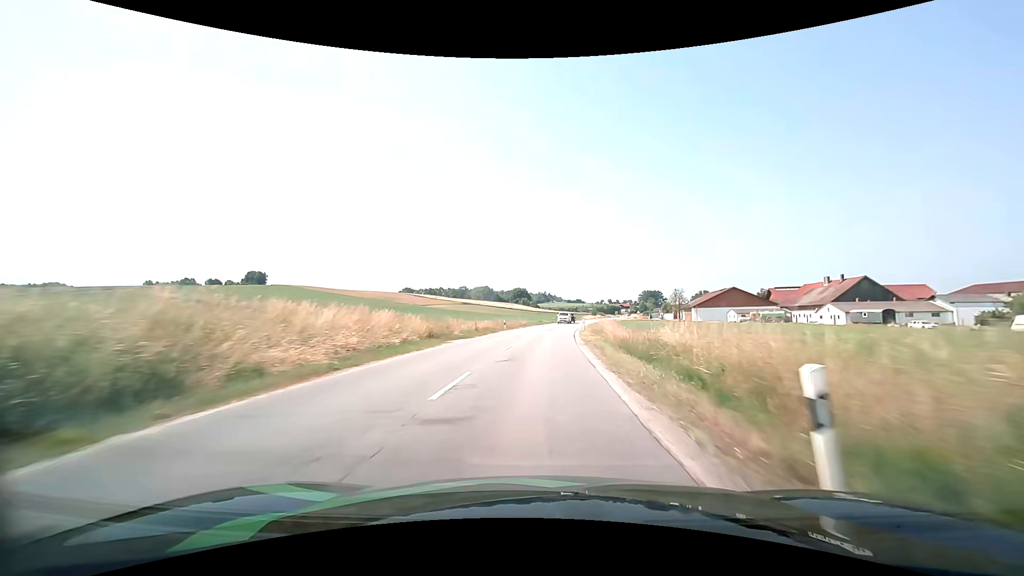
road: secondary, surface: asphalt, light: Day
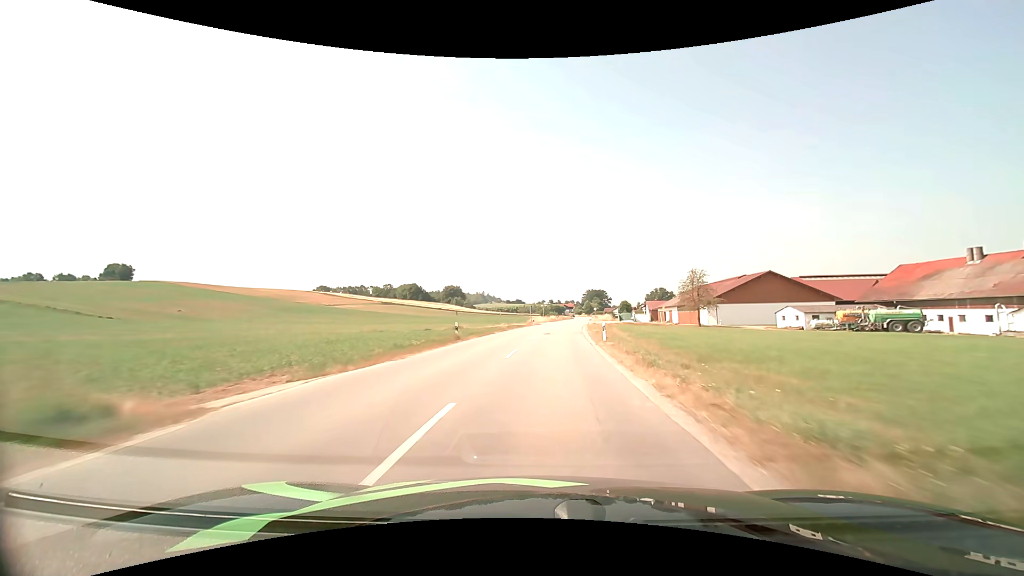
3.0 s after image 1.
(+3.7, +64.2) m; +7°
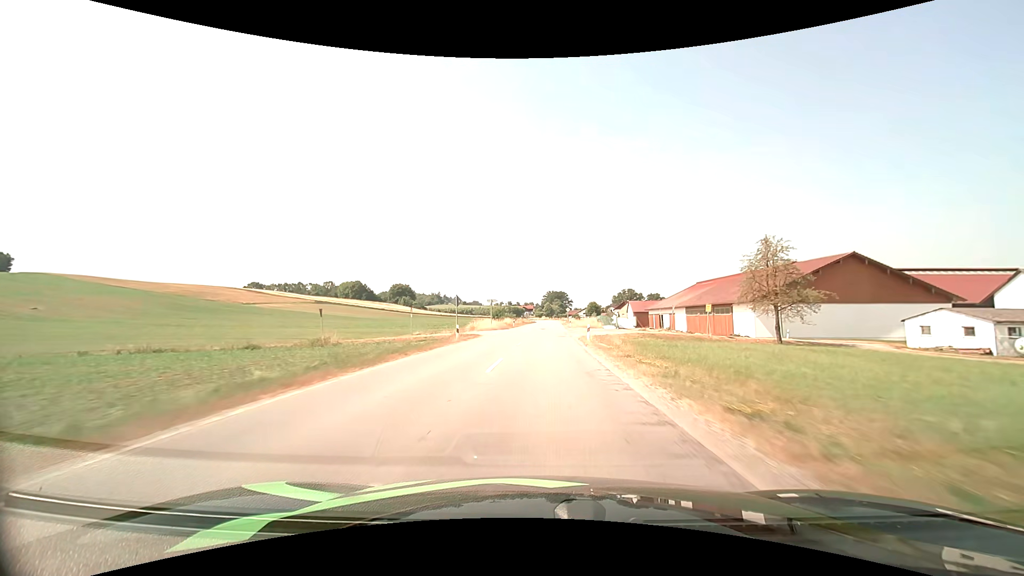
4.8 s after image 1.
(+1.6, +39.5) m; +5°
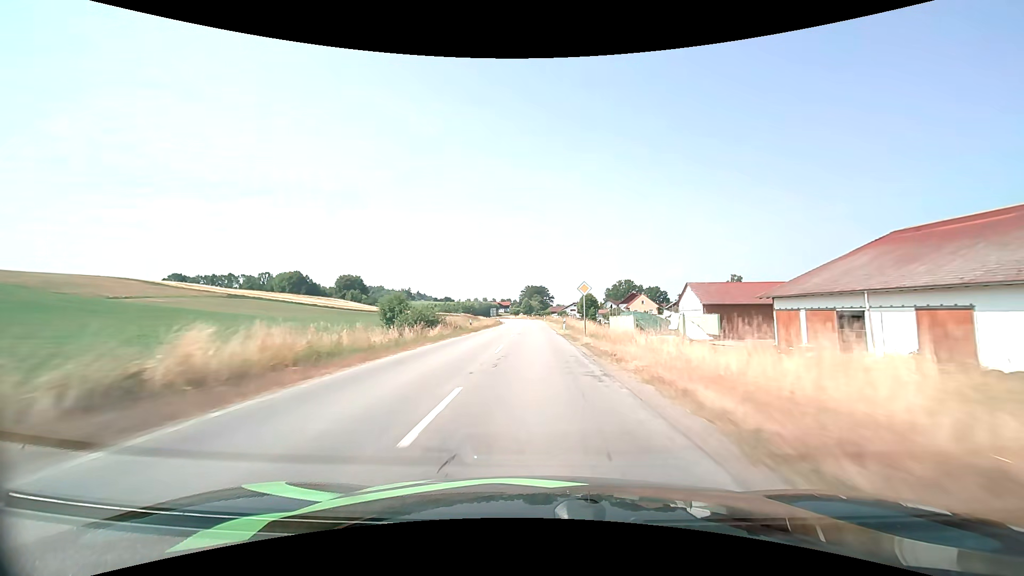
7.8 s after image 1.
(+2.1, +67.0) m; +3°
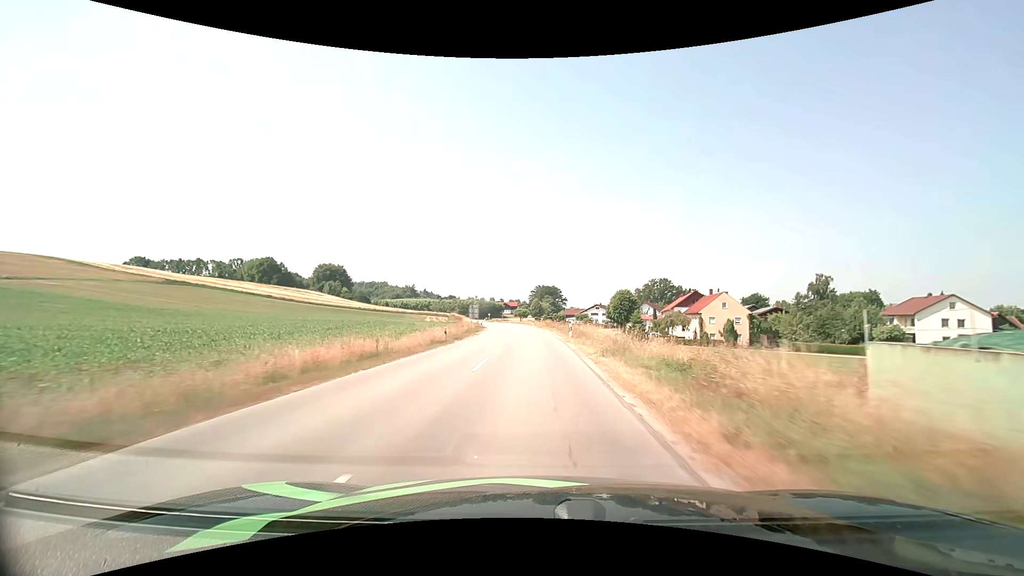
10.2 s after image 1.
(-0.1, +52.6) m; -1°
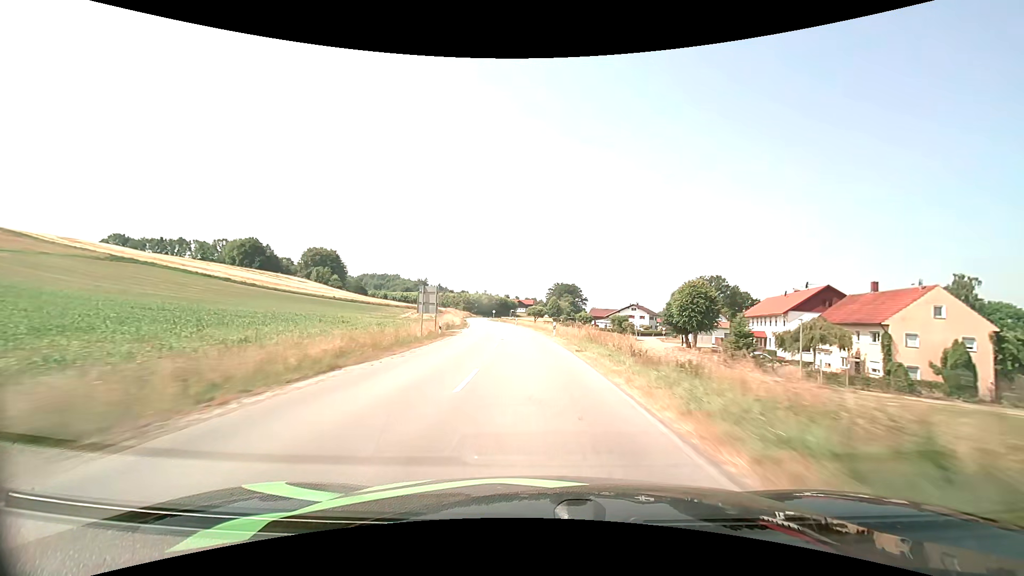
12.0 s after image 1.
(-0.6, +39.8) m; -2°
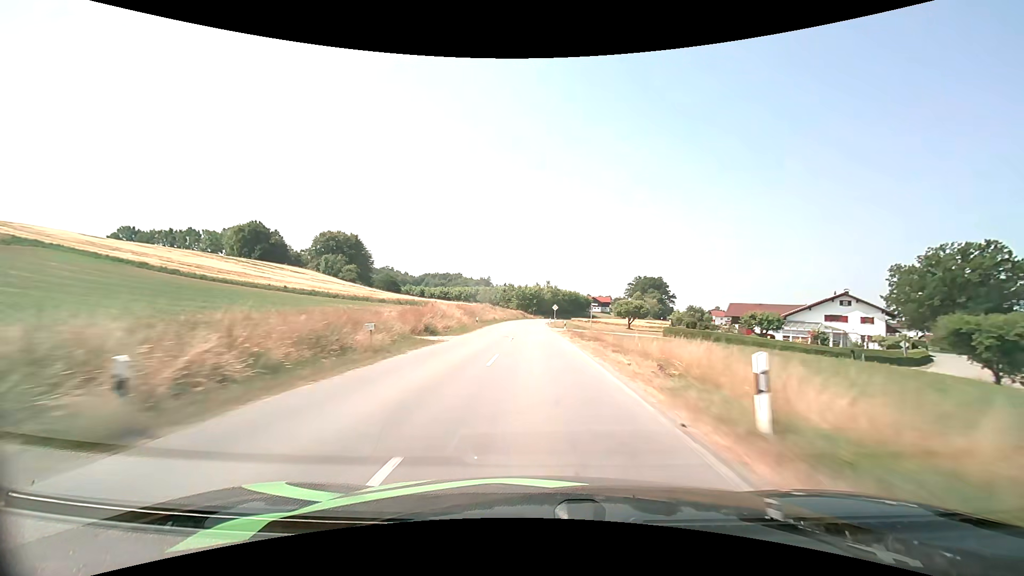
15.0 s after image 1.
(-4.5, +68.5) m; -8°
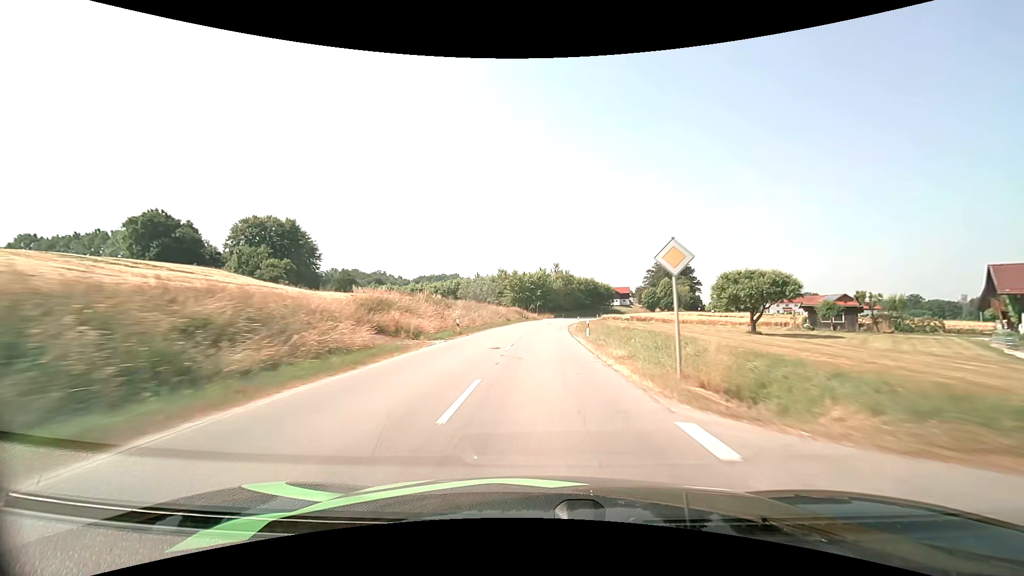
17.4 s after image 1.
(-0.6, +55.0) m; -1°
(0, +10) (0, +20) (0, +30) (+1, +40) (+1, +50) (+2, +60) (+3, +70) (+5, +80) (+6, +90) (+8, +99) m
